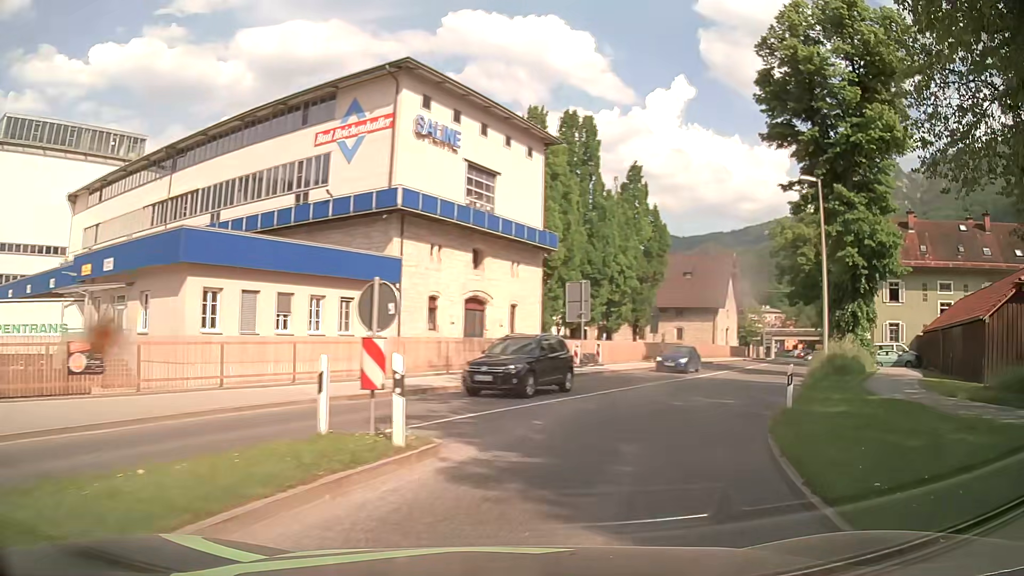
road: primary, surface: asphalt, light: Day
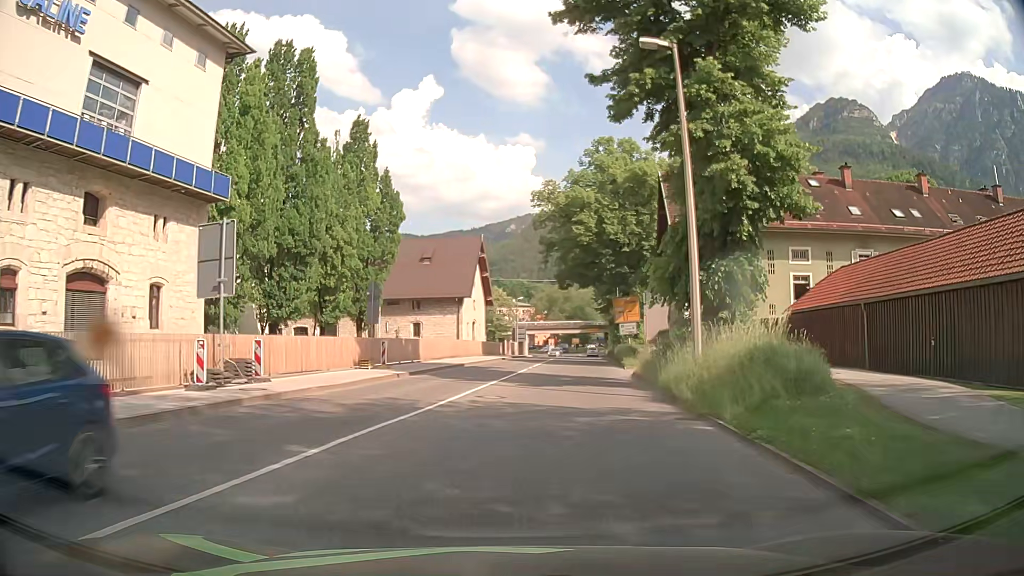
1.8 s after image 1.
(+4.1, +16.5) m; +24°
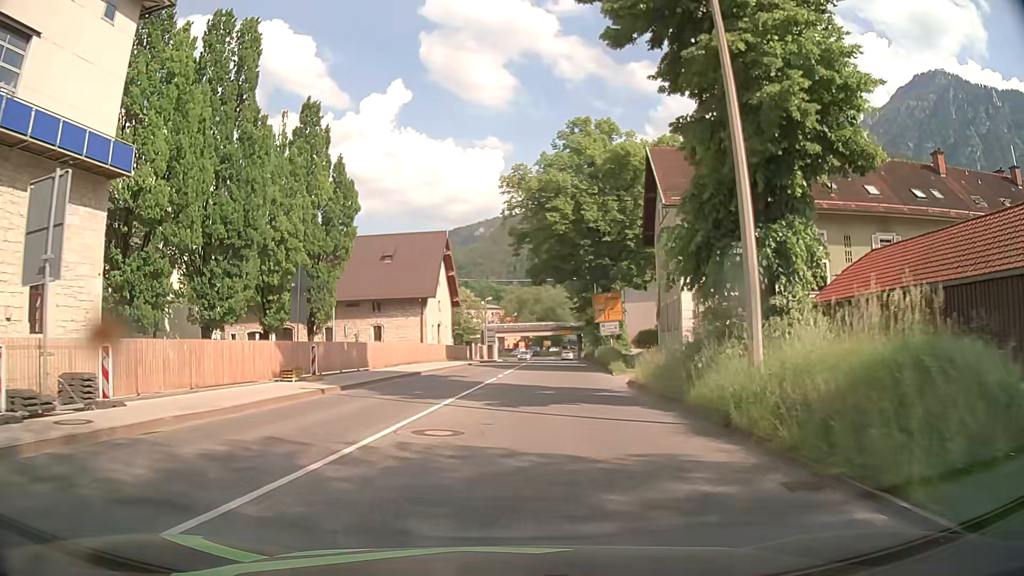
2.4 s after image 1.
(+0.1, +6.6) m; +2°
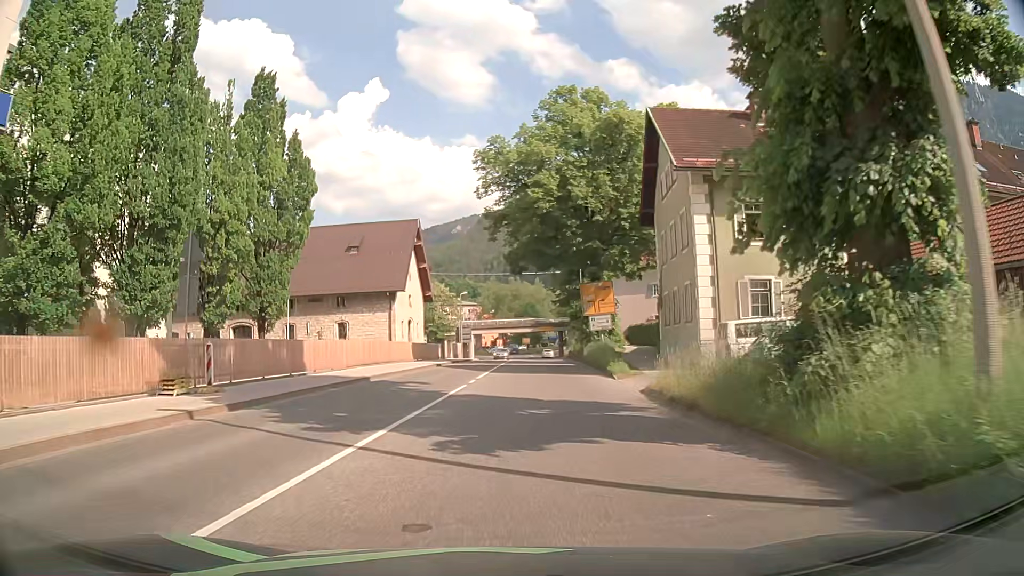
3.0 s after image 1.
(+0.1, +7.1) m; +2°
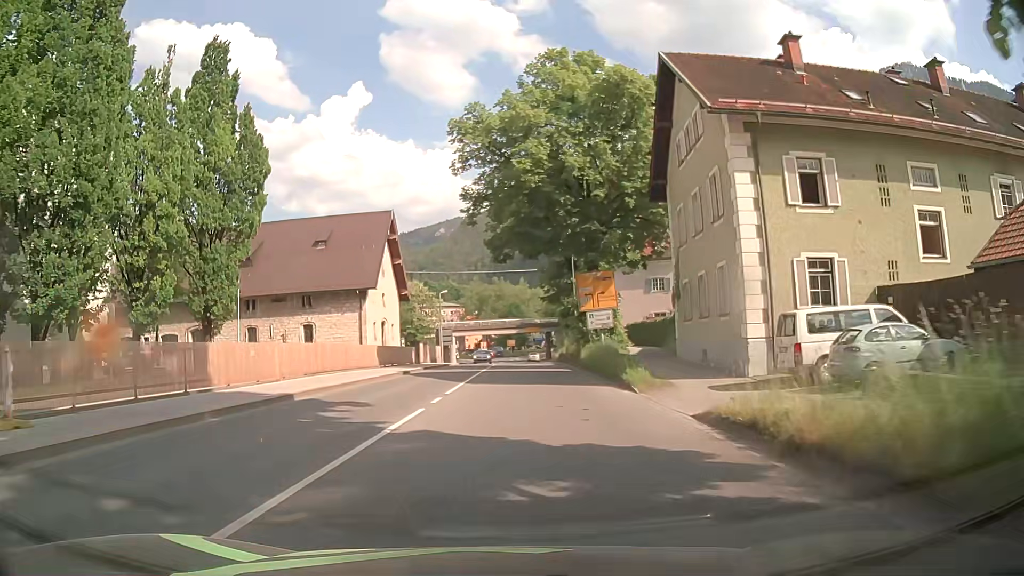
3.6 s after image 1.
(+0.1, +7.4) m; +2°
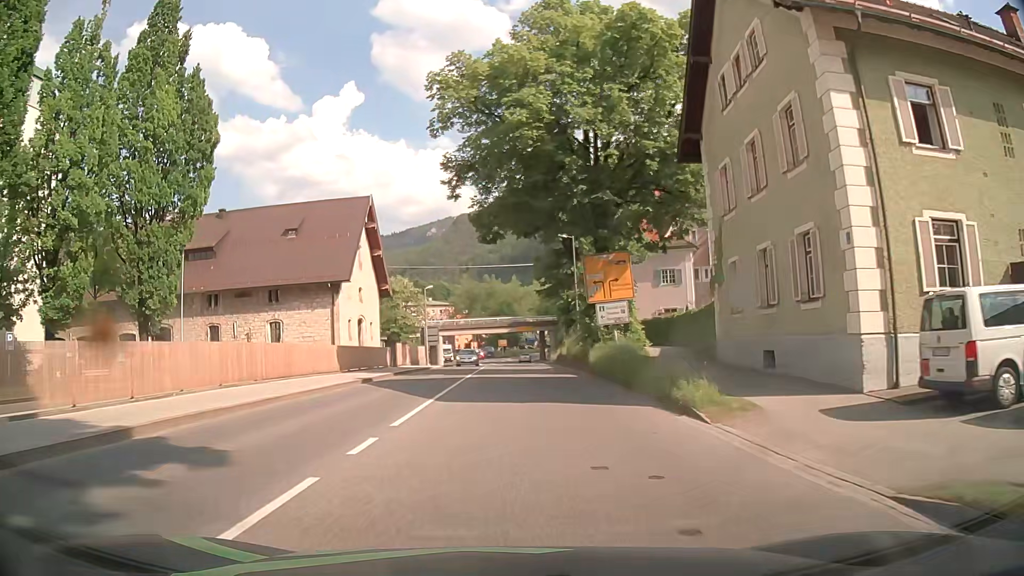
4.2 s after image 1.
(0.0, +7.7) m; 0°
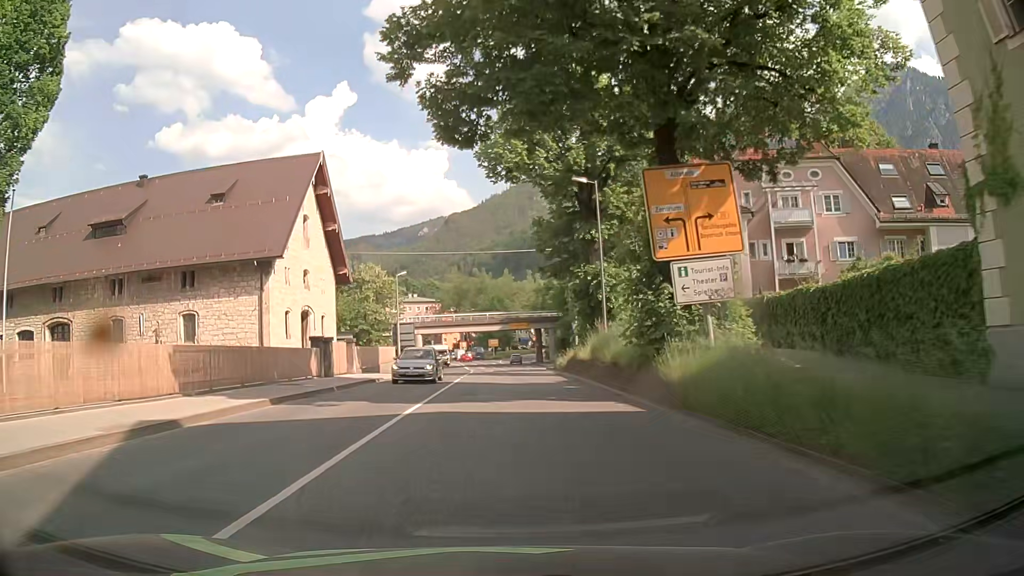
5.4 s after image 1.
(+0.3, +16.1) m; +2°
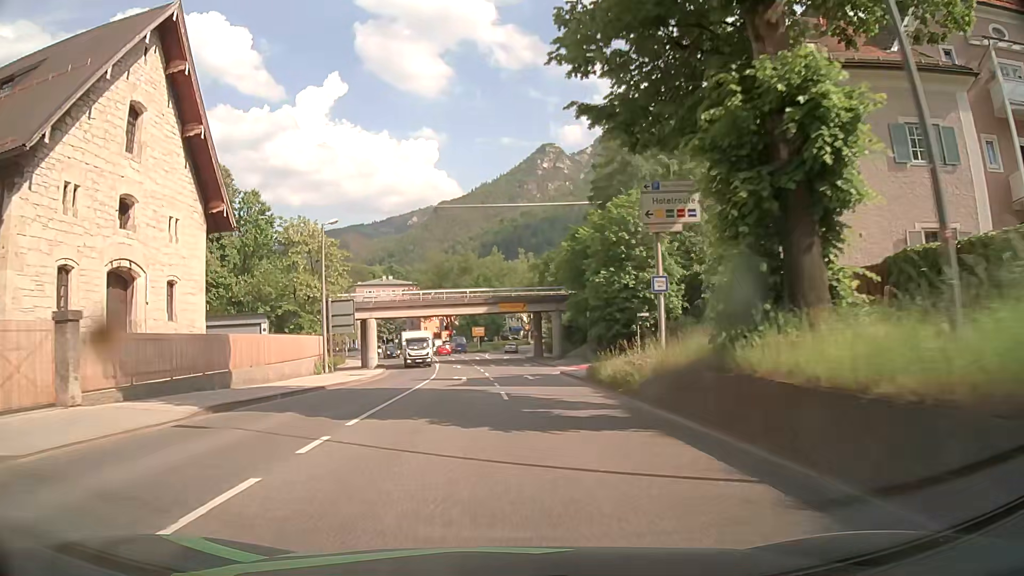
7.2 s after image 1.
(-0.2, +25.0) m; 0°
